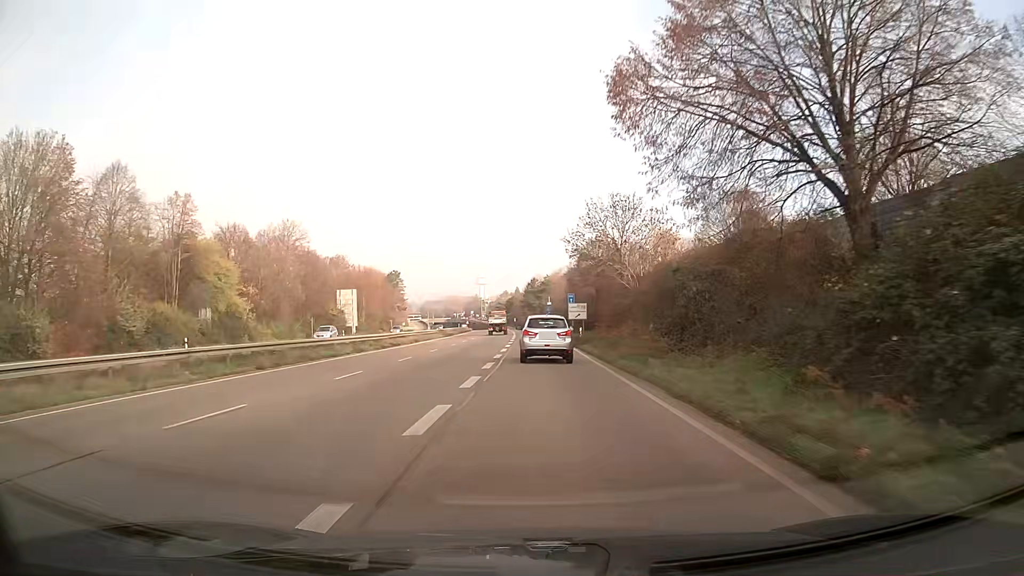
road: trunk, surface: asphalt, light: Day
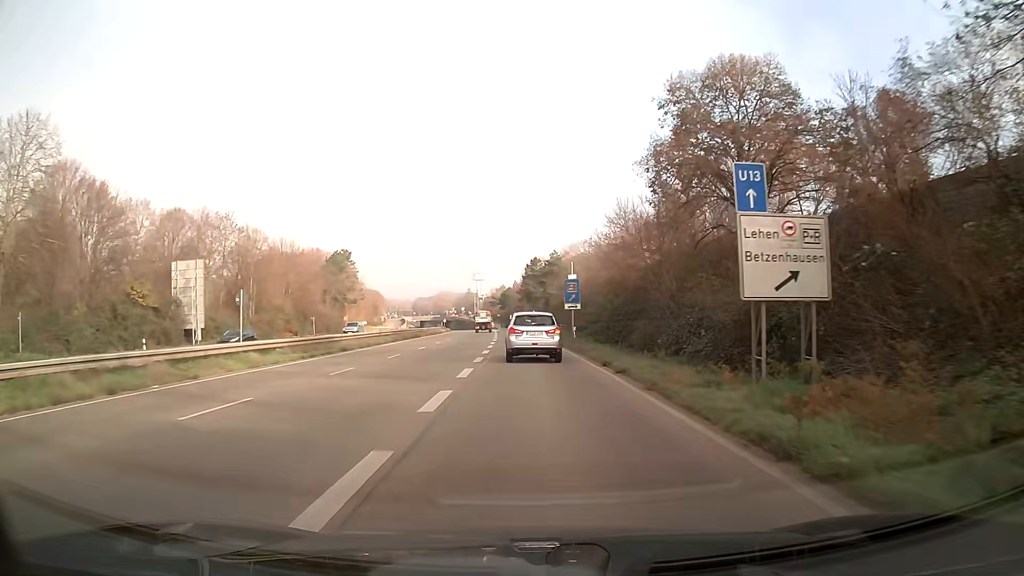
(0.0, +53.0) m; 0°
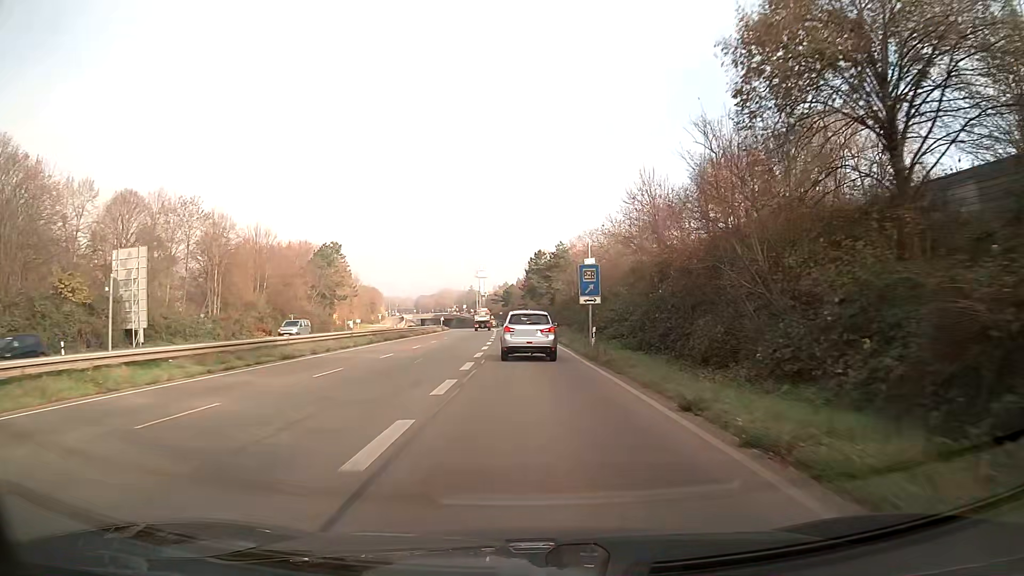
(0.0, +10.2) m; 0°
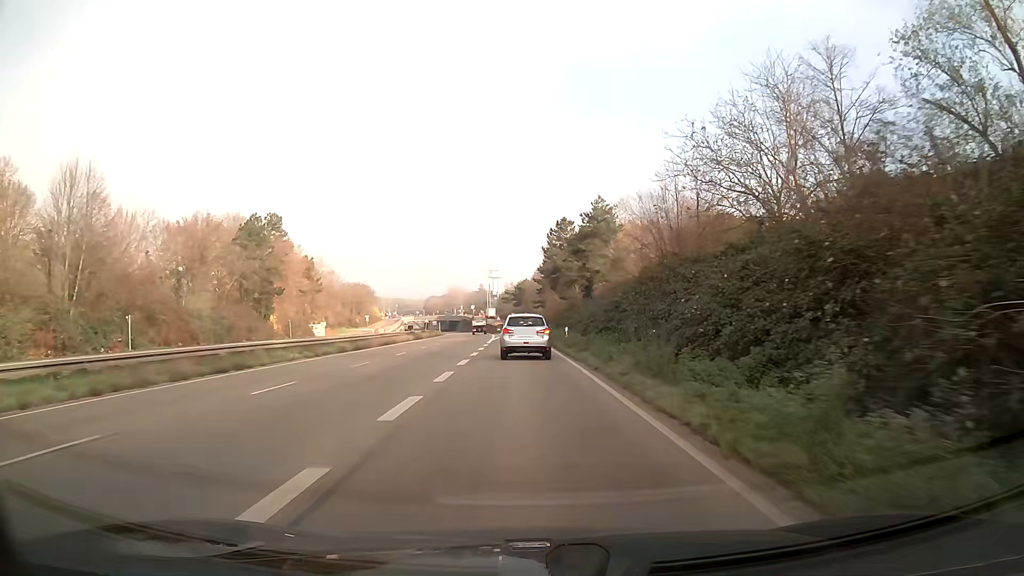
(-0.5, +39.7) m; -1°
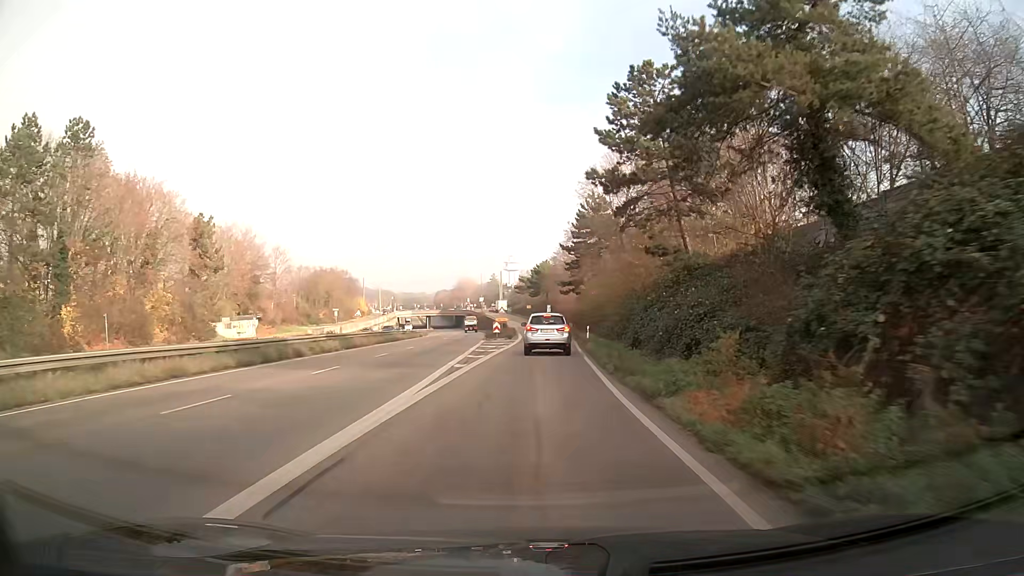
(-0.8, +48.6) m; -1°
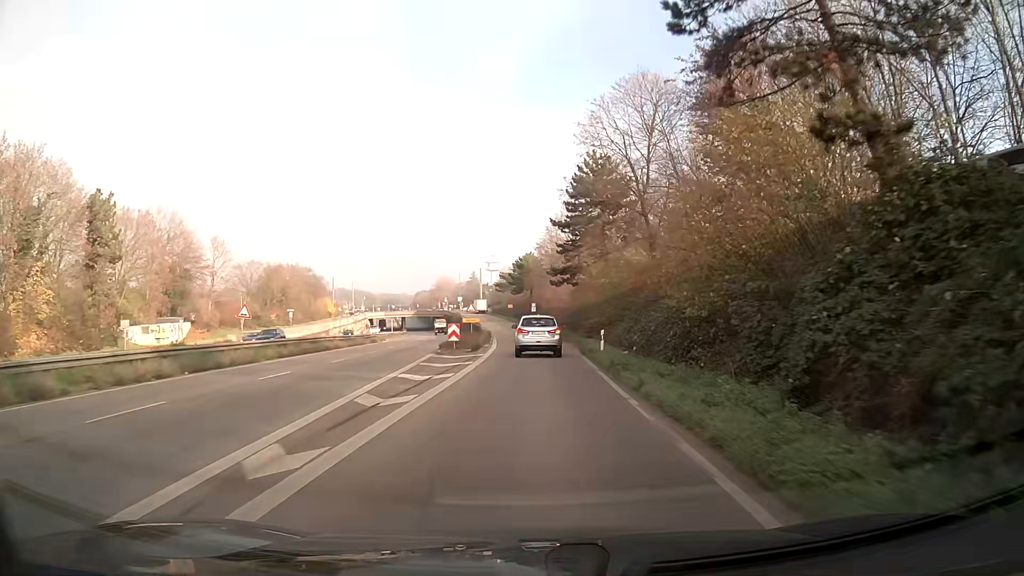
(+0.2, +19.0) m; +1°
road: trunk_link
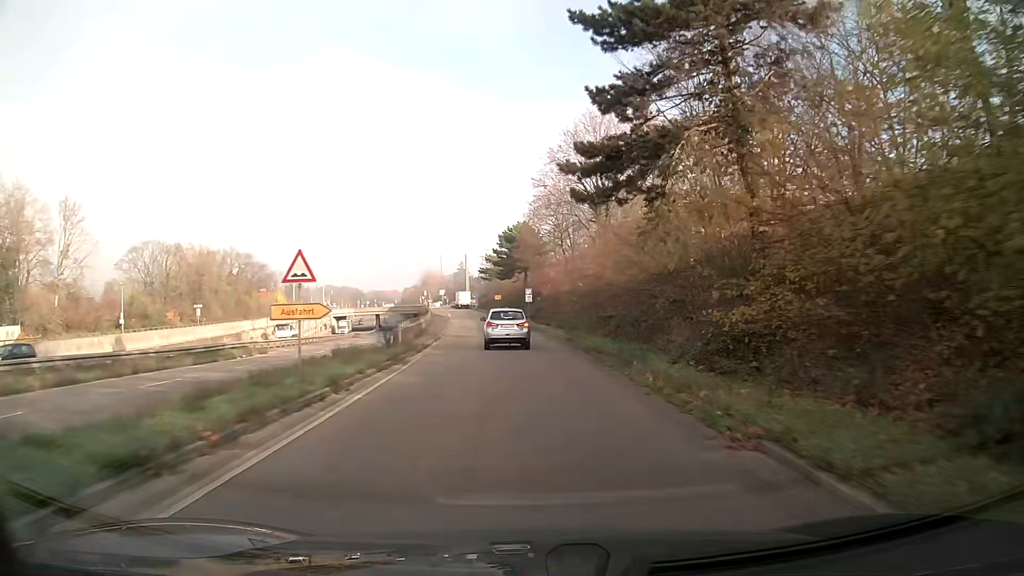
(+0.3, +37.3) m; 0°
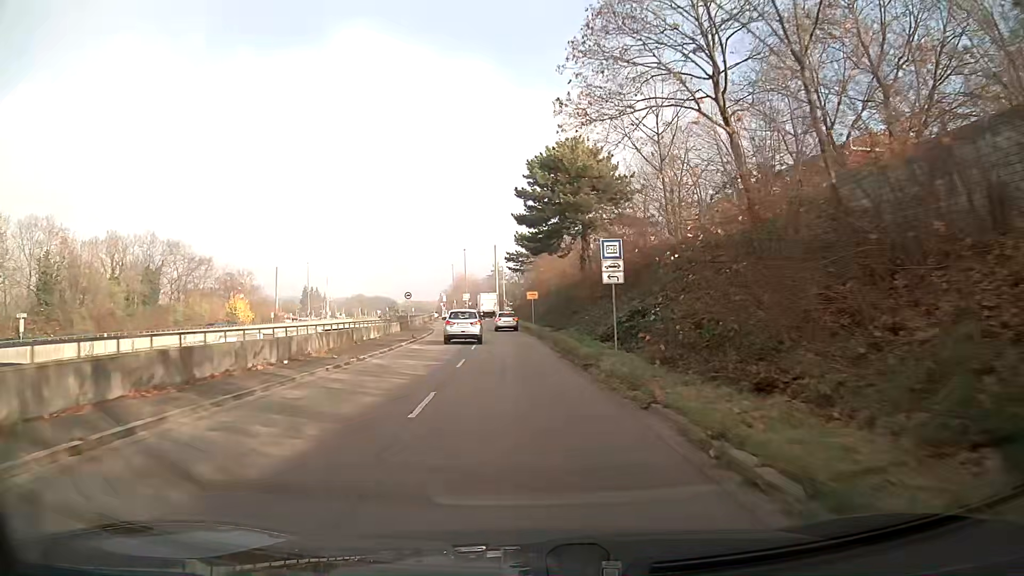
(-1.3, +46.2) m; -4°
